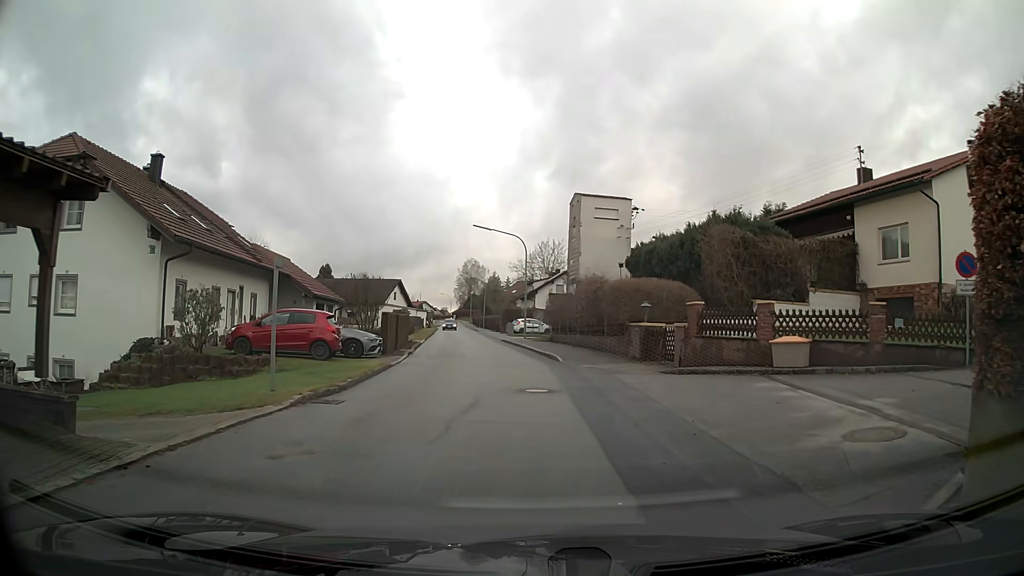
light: Day
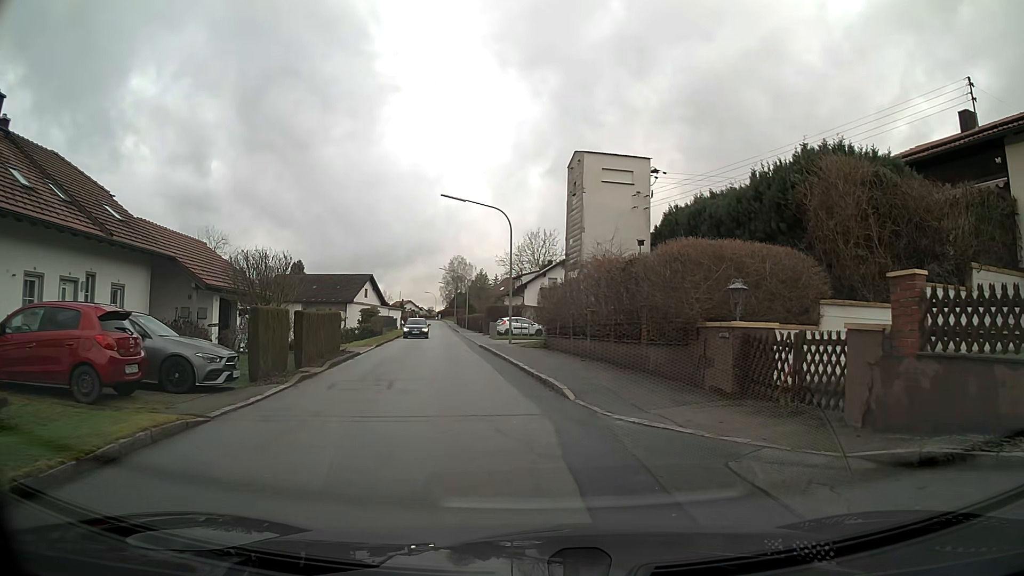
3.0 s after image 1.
(+0.1, +11.0) m; +1°
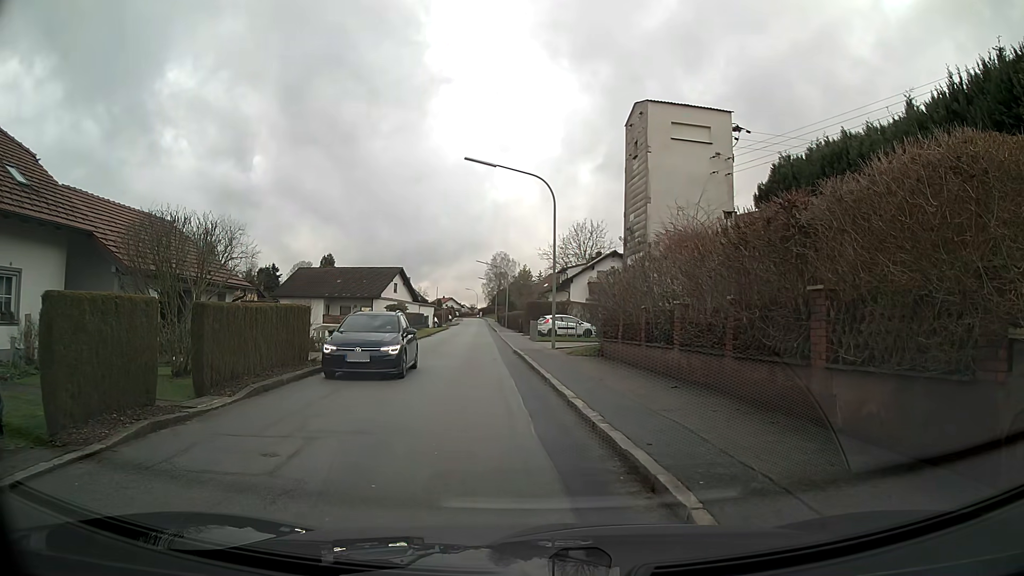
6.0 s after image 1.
(-0.1, +7.2) m; -3°
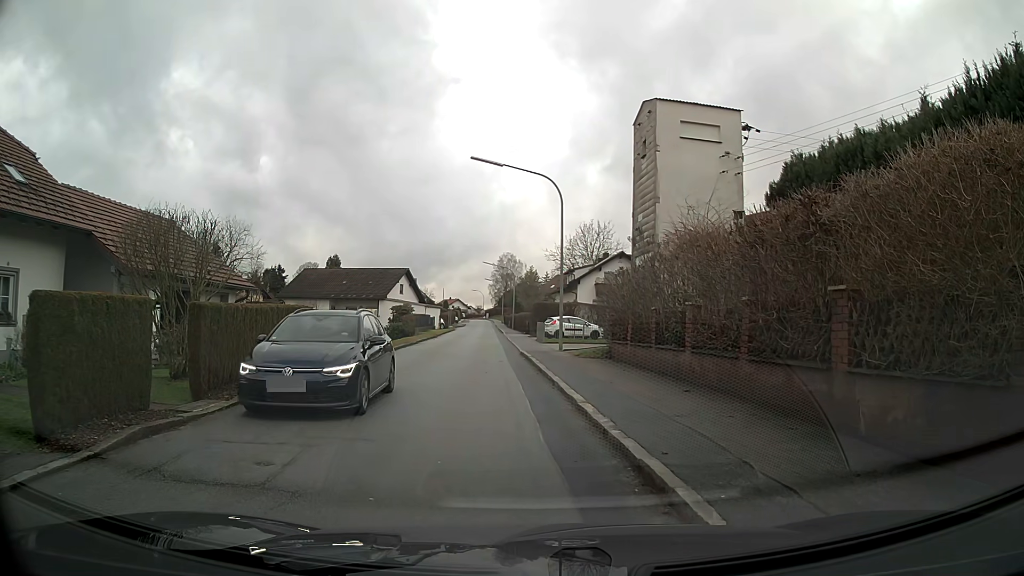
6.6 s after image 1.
(0.0, +0.3) m; 0°
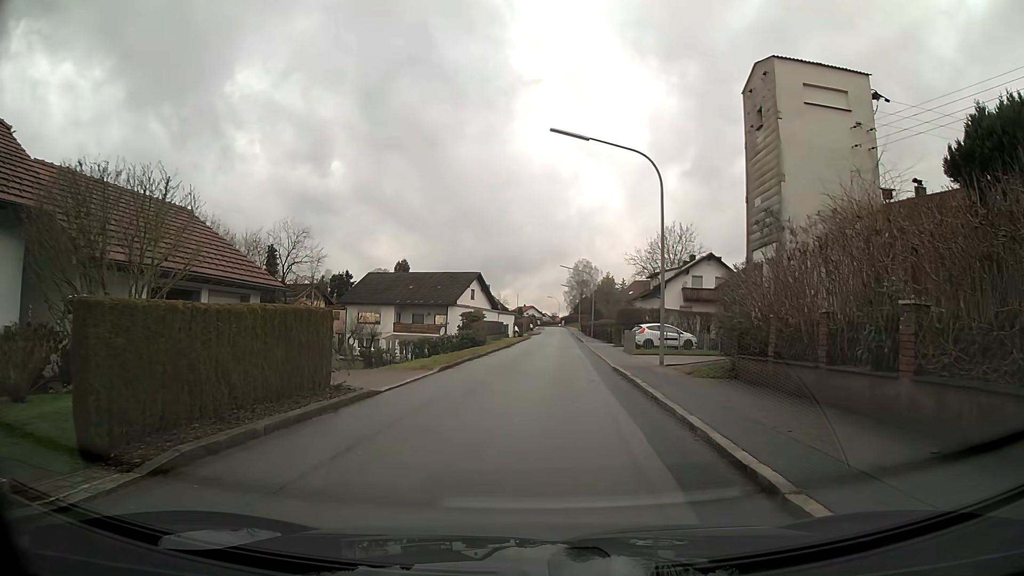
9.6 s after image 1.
(-0.6, +5.4) m; -7°
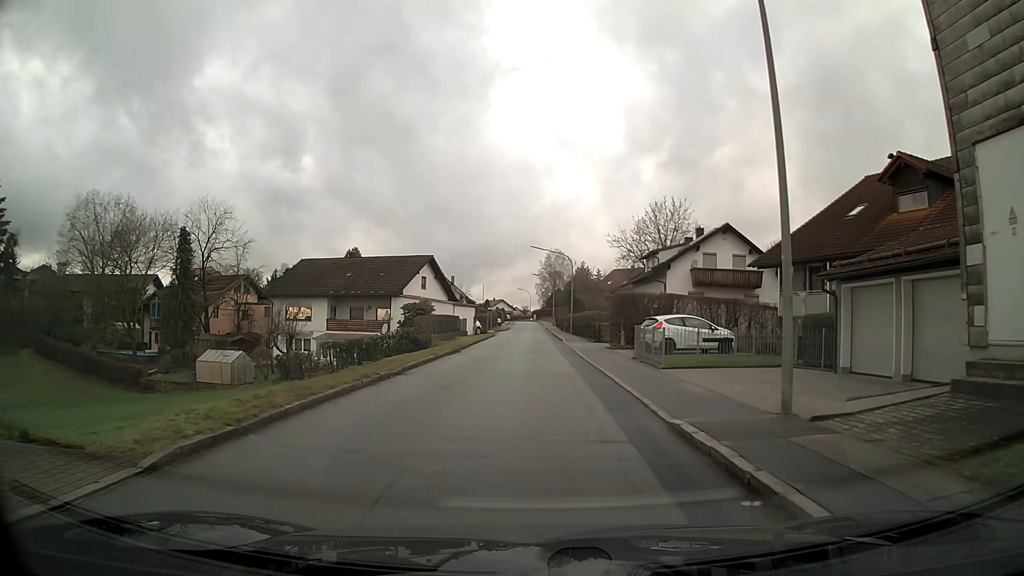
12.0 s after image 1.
(+0.4, +13.7) m; +2°
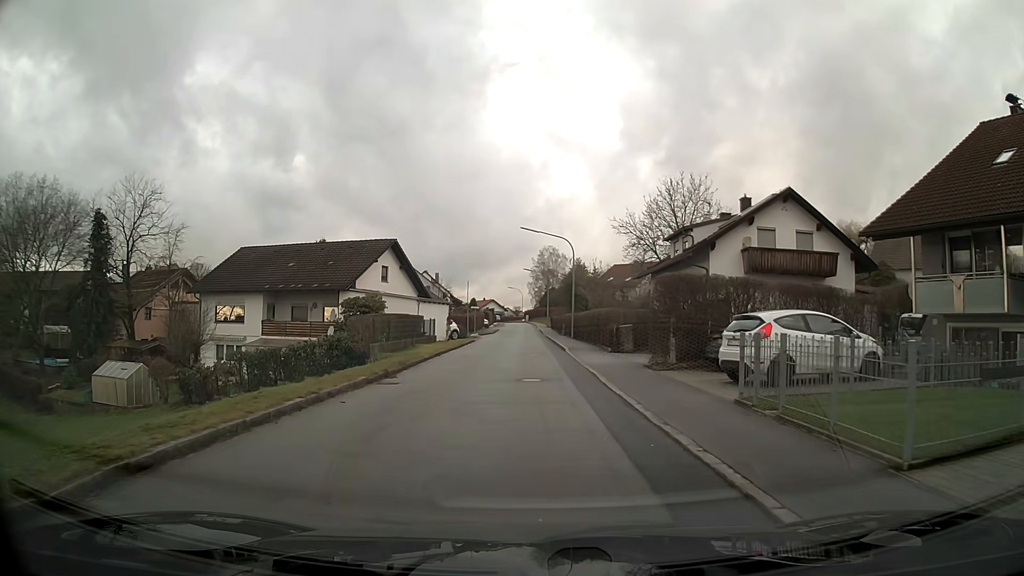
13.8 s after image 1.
(+0.1, +12.5) m; 0°
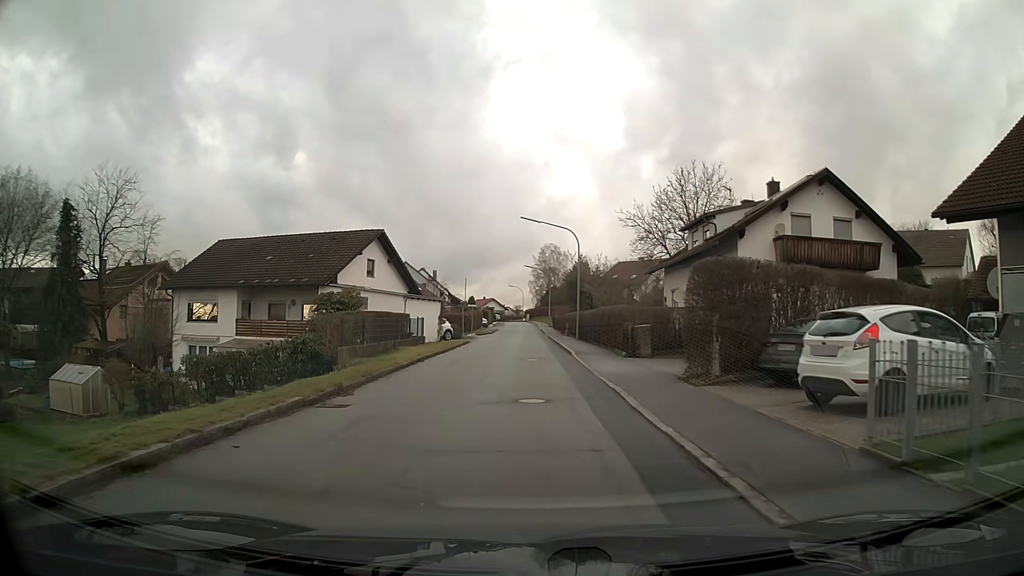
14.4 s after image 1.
(0.0, +4.3) m; 0°
